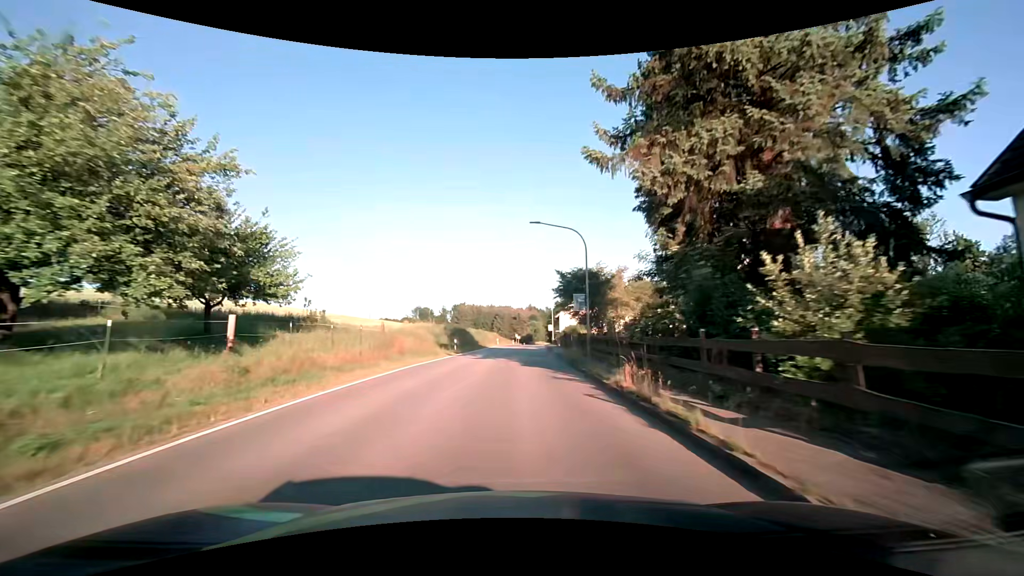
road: secondary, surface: asphalt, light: Day
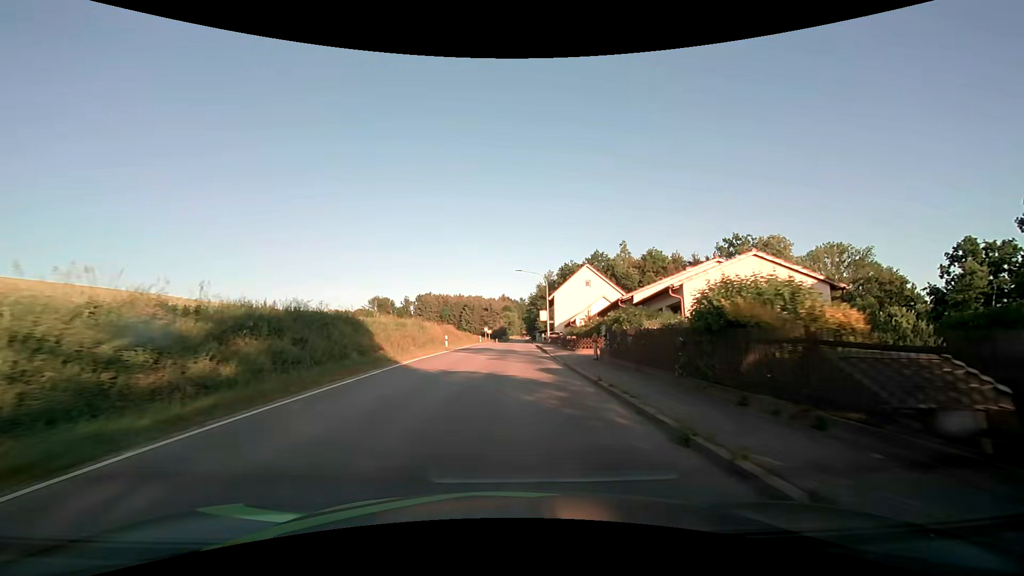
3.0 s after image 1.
(+1.2, +37.6) m; +4°
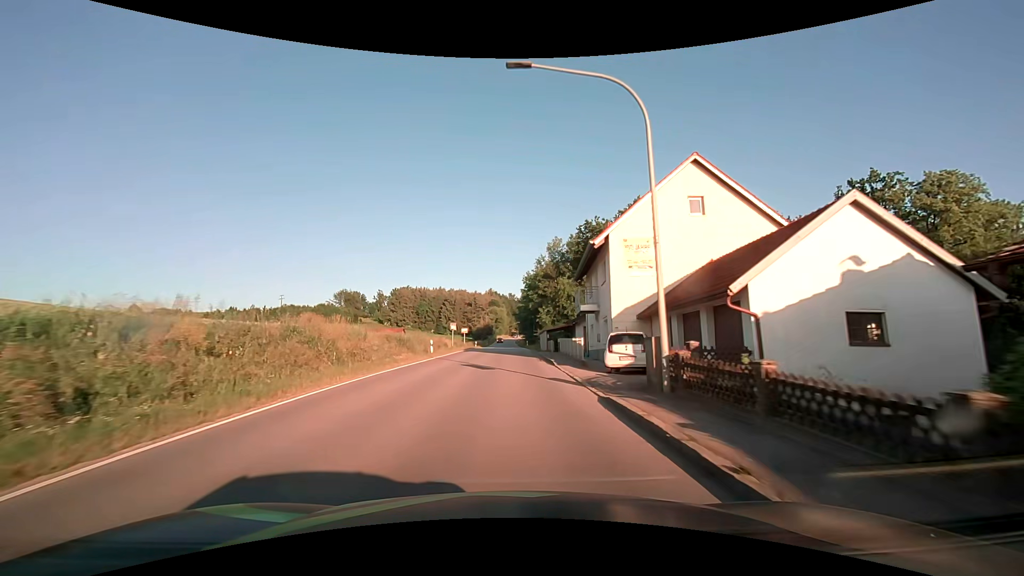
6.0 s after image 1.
(0.0, +38.1) m; +1°
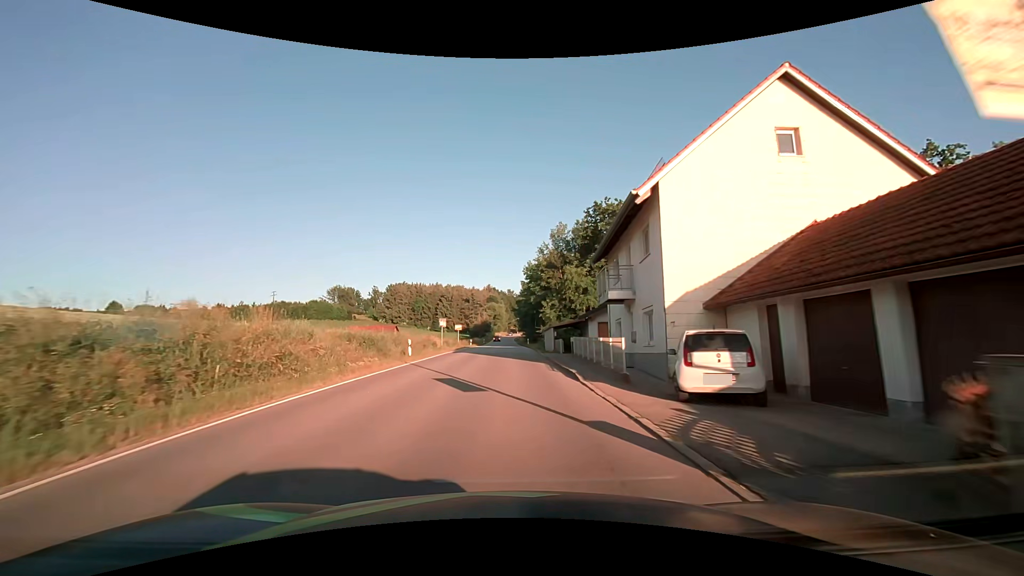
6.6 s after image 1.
(0.0, +7.7) m; 0°
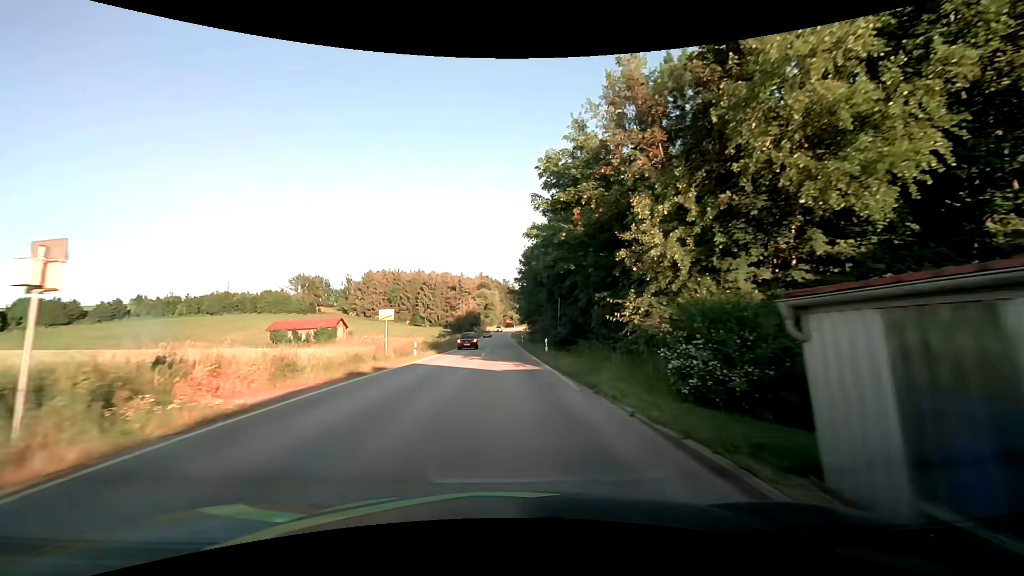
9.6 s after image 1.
(+0.2, +38.5) m; +1°
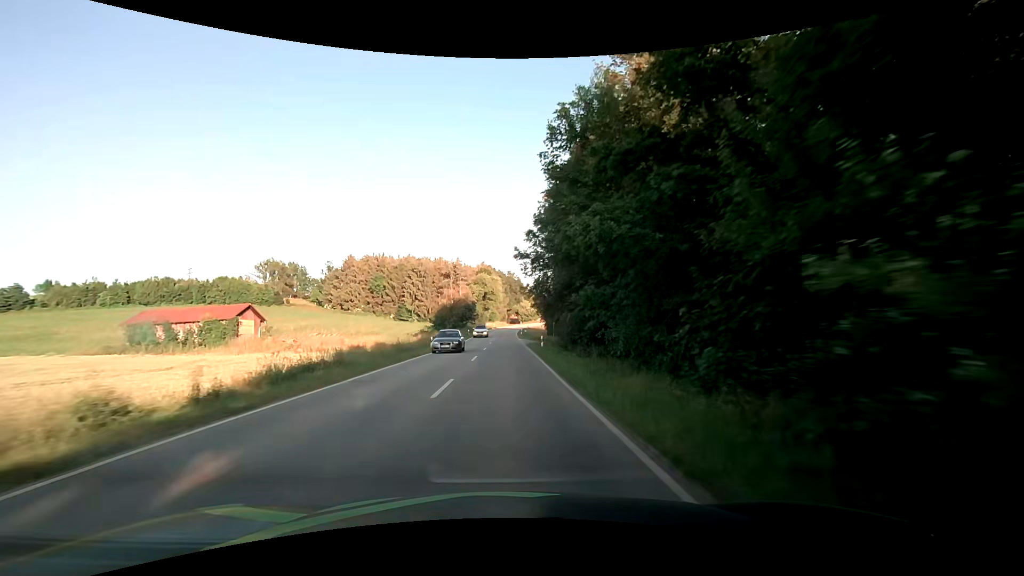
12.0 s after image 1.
(-0.3, +33.4) m; -1°
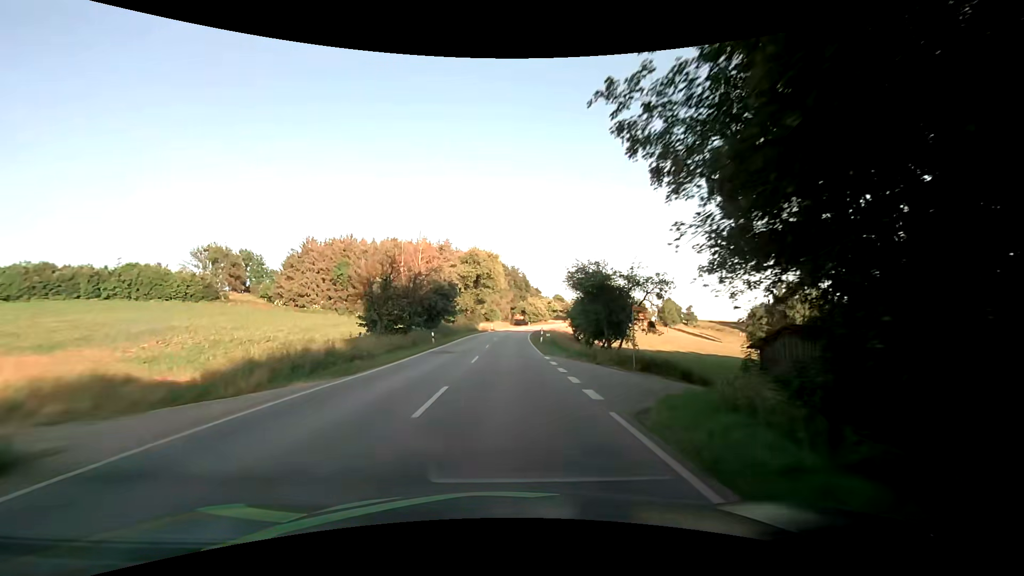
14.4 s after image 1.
(-0.3, +39.3) m; 0°
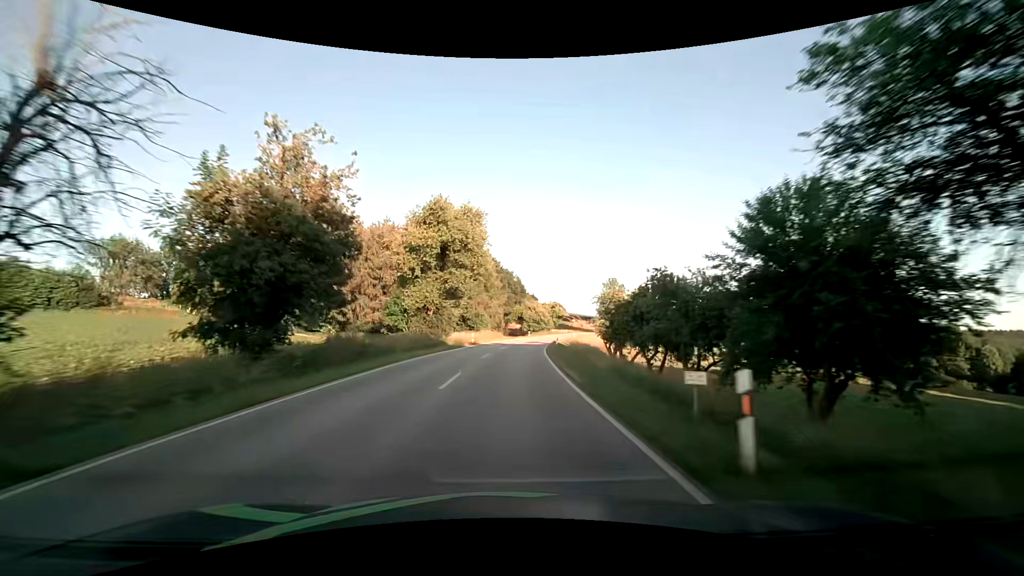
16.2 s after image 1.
(+0.1, +32.7) m; +1°
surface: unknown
(0, +10) (0, +20) (+1, +30) (+1, +40) (+2, +50) (+4, +60) (+5, +70) (+7, +80) (+9, +89) (+11, +99) m
